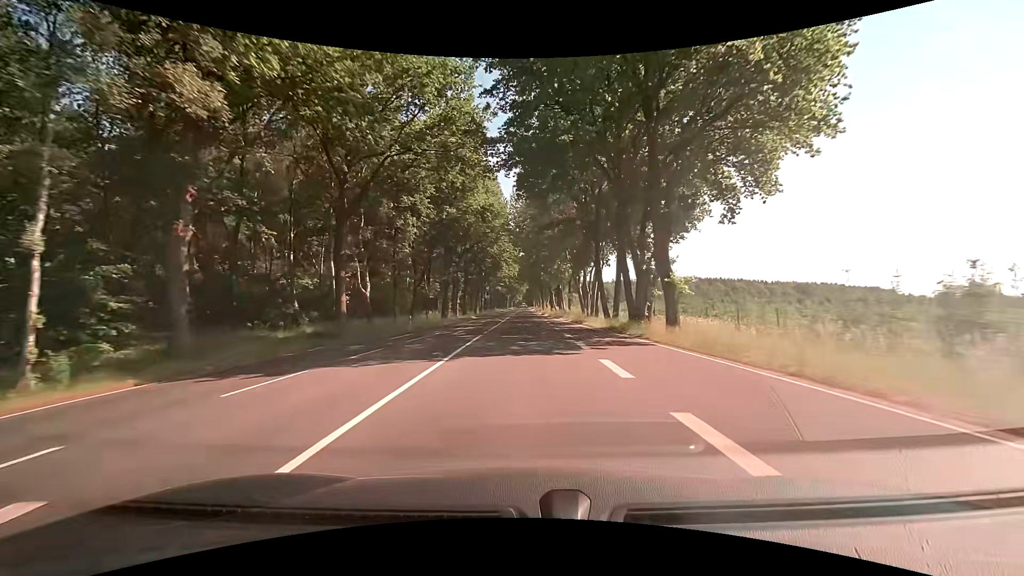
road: primary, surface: asphalt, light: Day
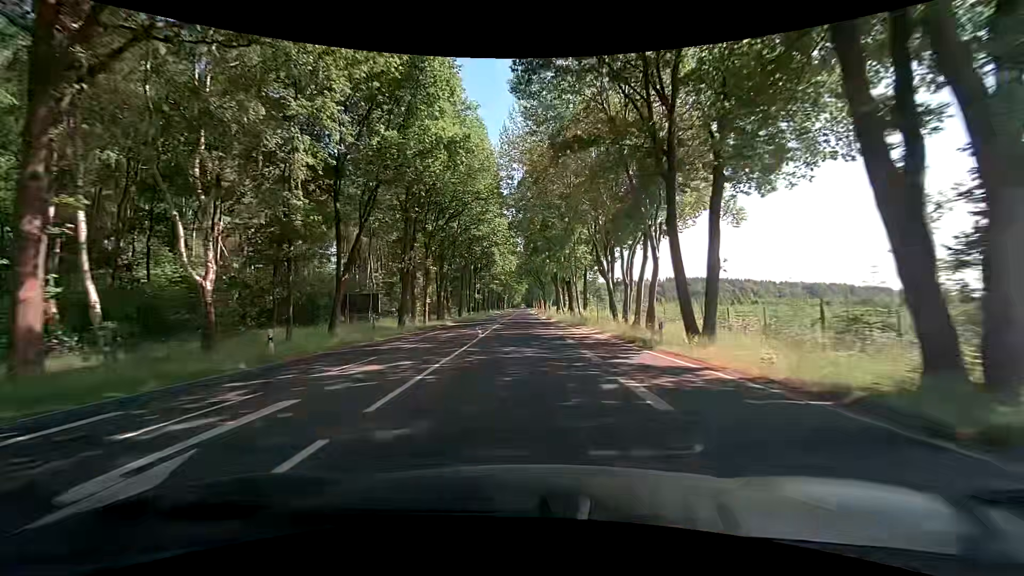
(+0.2, +21.2) m; +1°
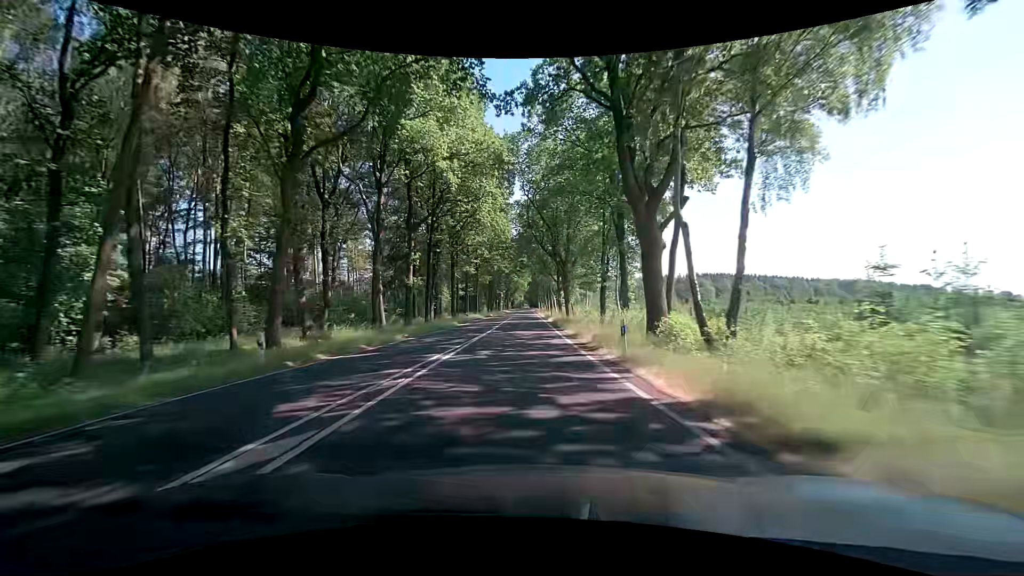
(+0.1, +55.4) m; 0°
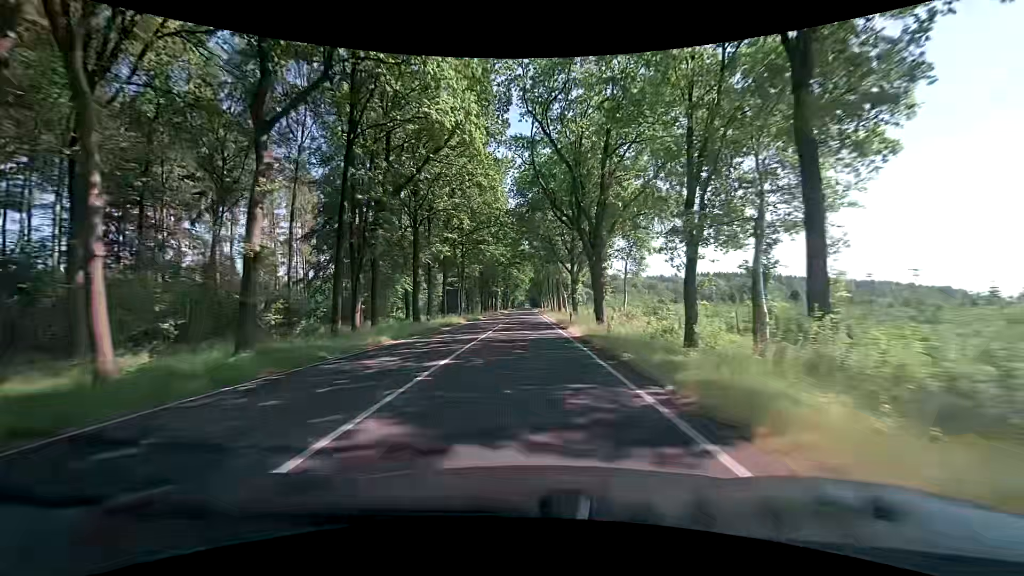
(-0.1, +23.8) m; 0°
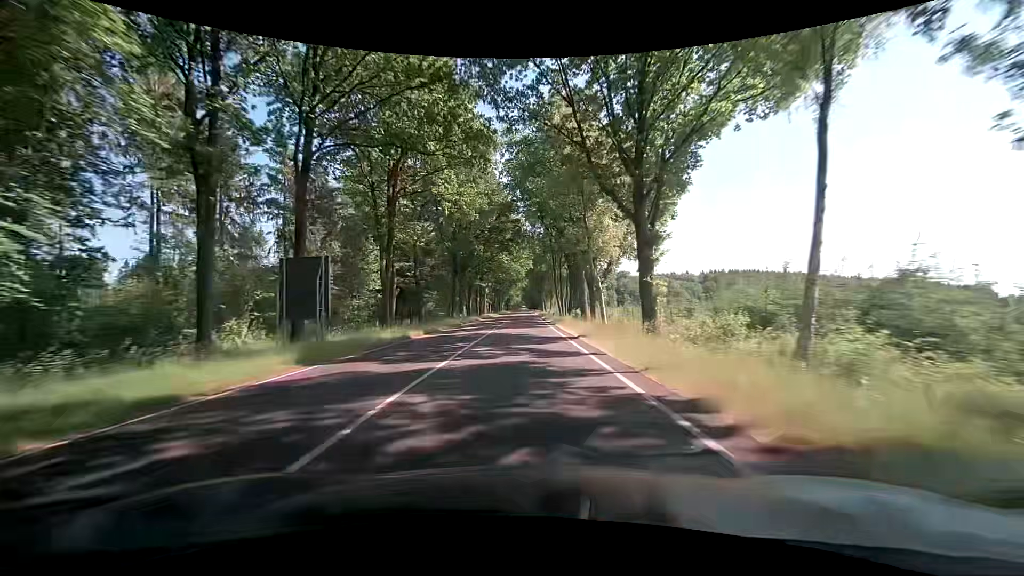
(-0.4, +37.8) m; -1°
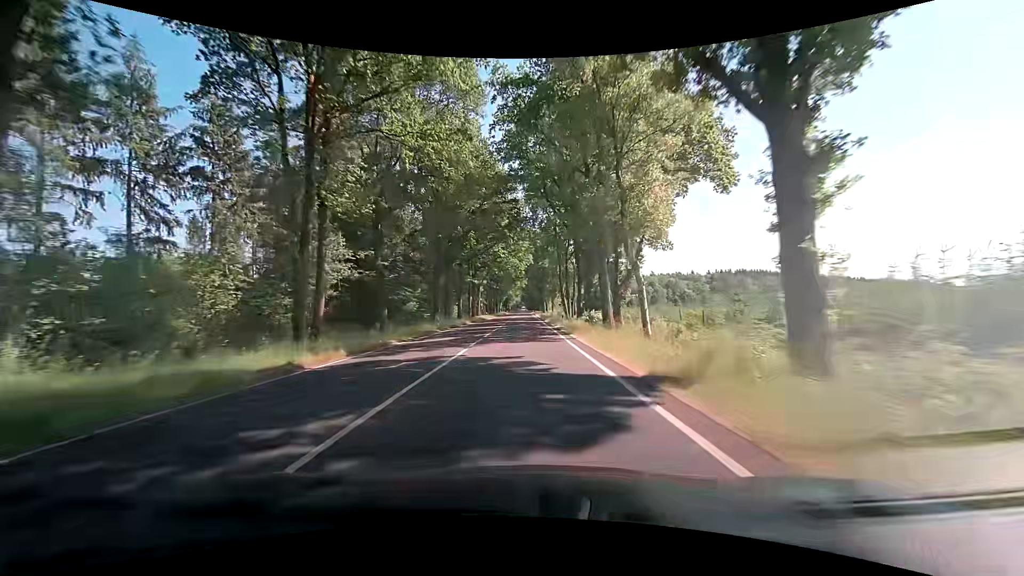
(+0.1, +13.2) m; +1°
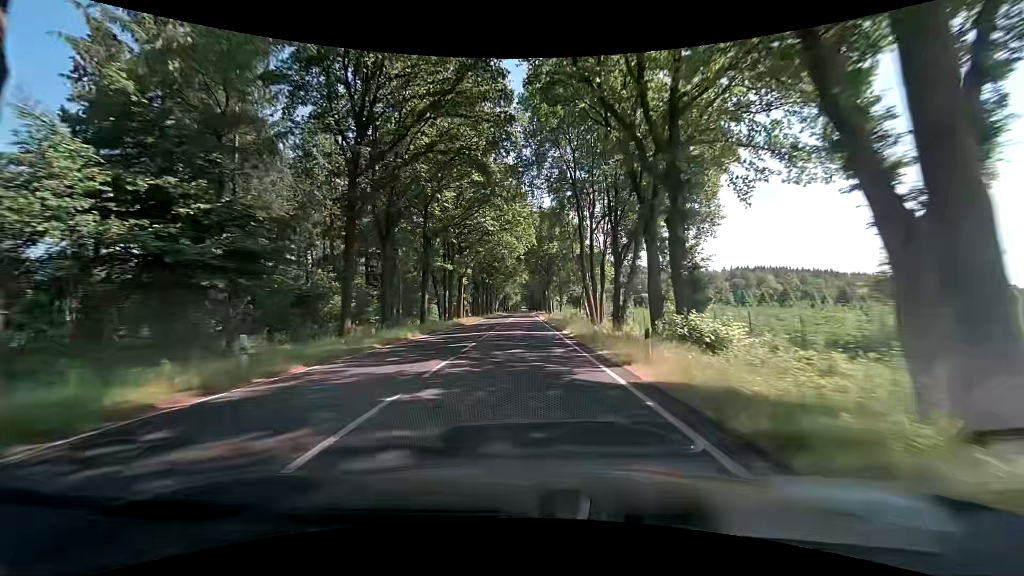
(-0.1, +27.4) m; -1°
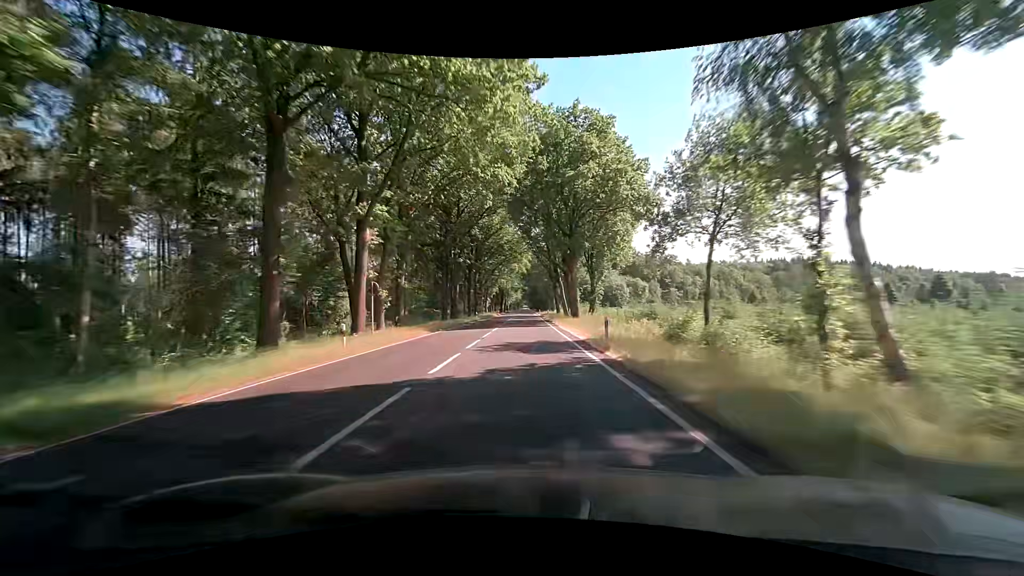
(+0.3, +43.5) m; 0°
(0, +10) (0, +20) (0, +30) (0, +40) (0, +50) (0, +60) (0, +70) (0, +80) (0, +90) (0, +100) m
